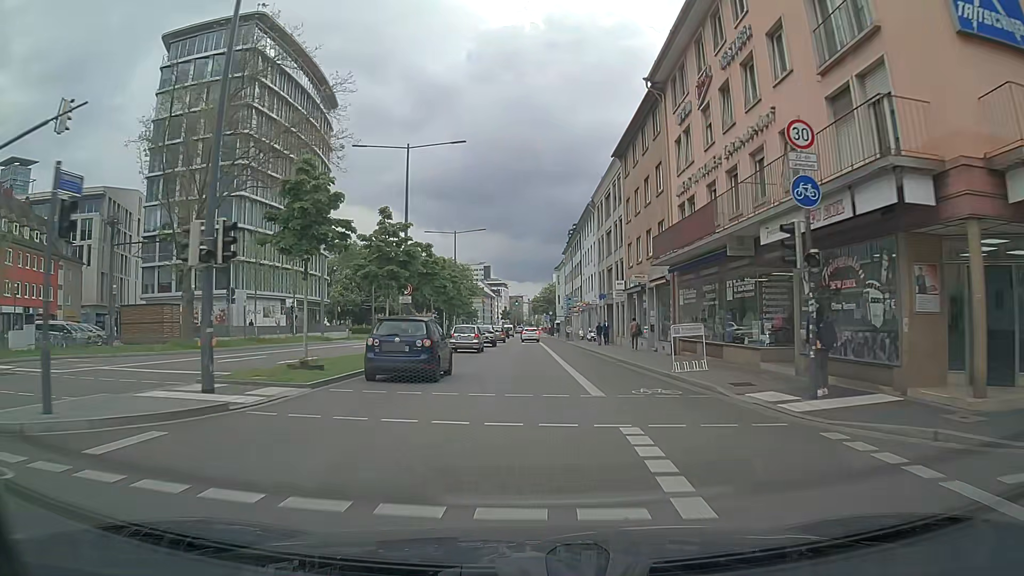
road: primary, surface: asphalt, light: Day
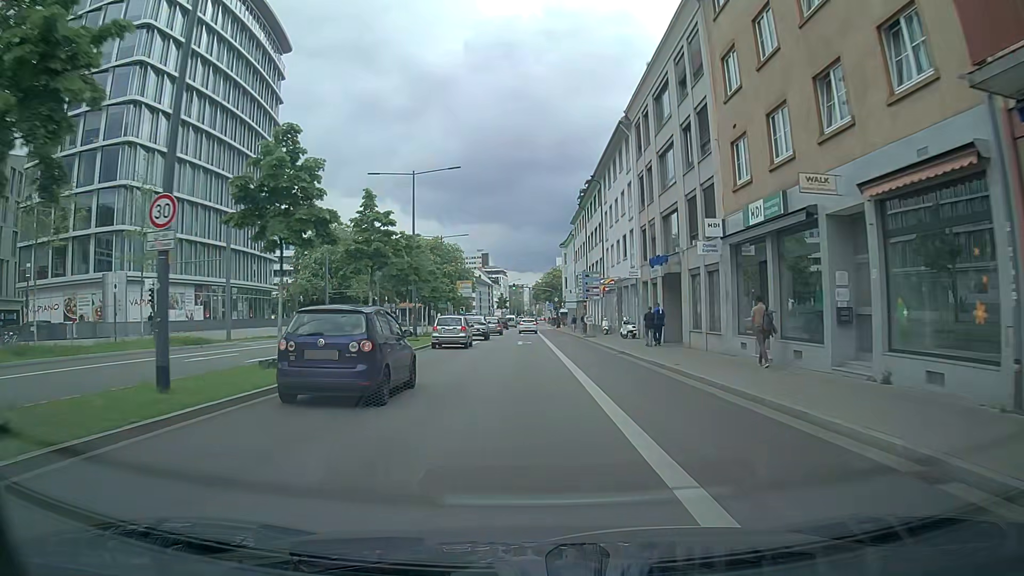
(+0.1, +22.2) m; 0°
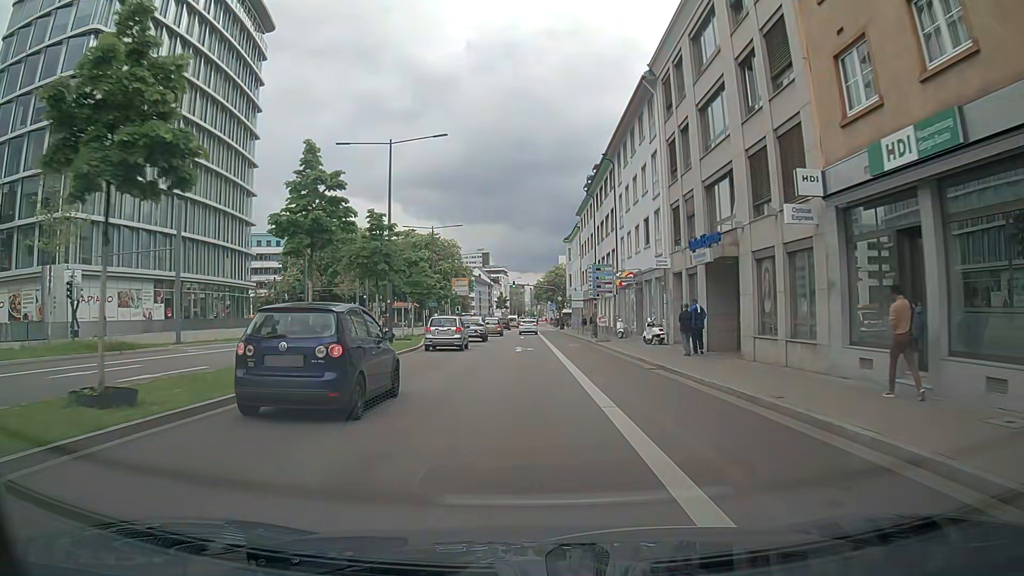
(0.0, +7.5) m; 0°
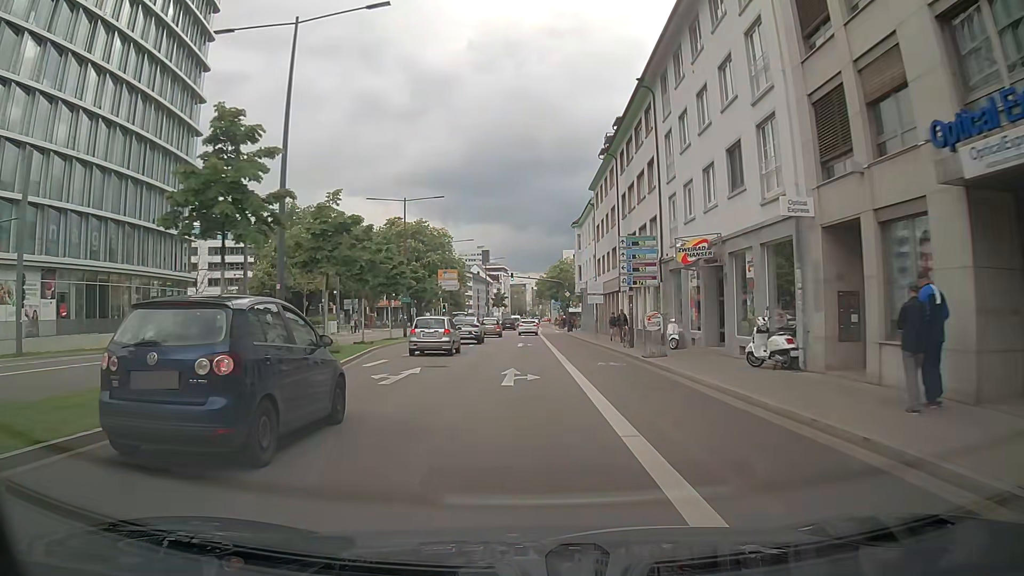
(0.0, +15.0) m; -1°
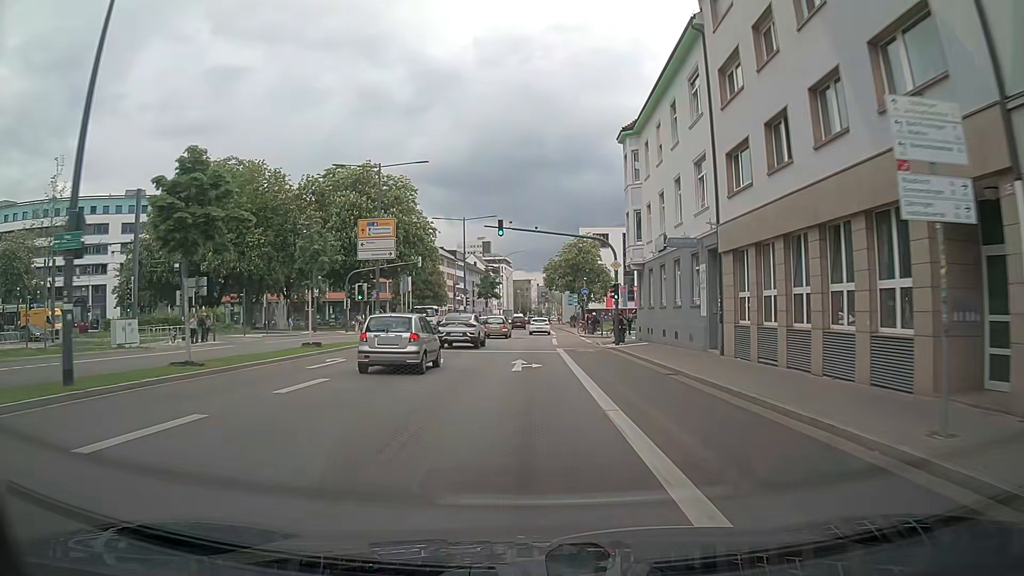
(+0.2, +37.5) m; 0°
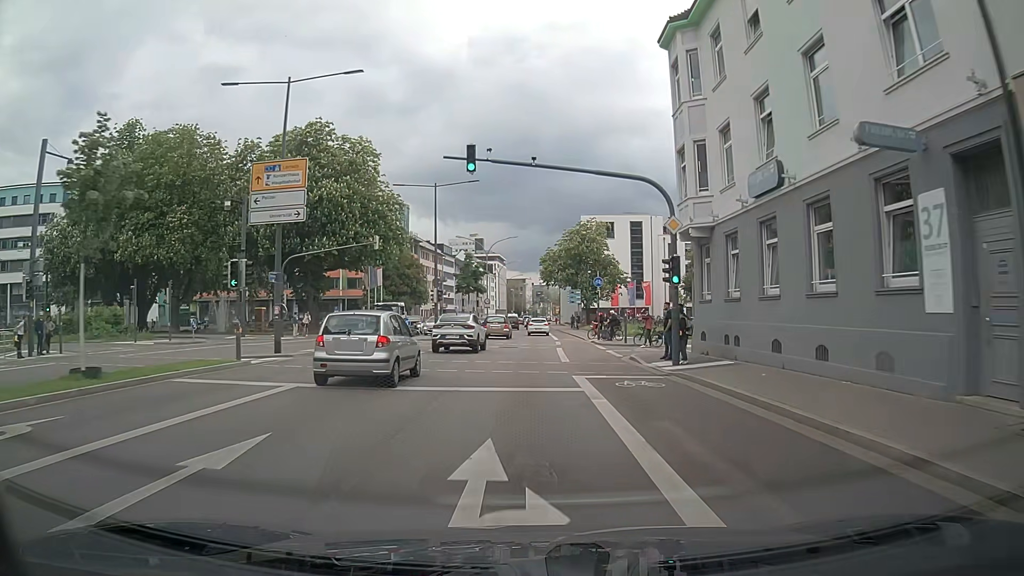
(+0.1, +15.1) m; +1°
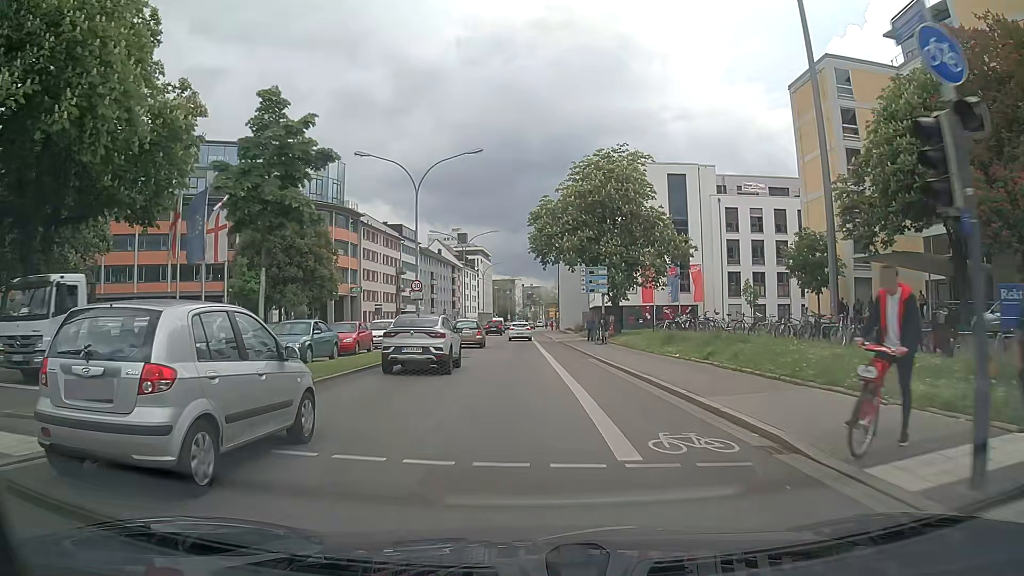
(+0.2, +37.7) m; 0°
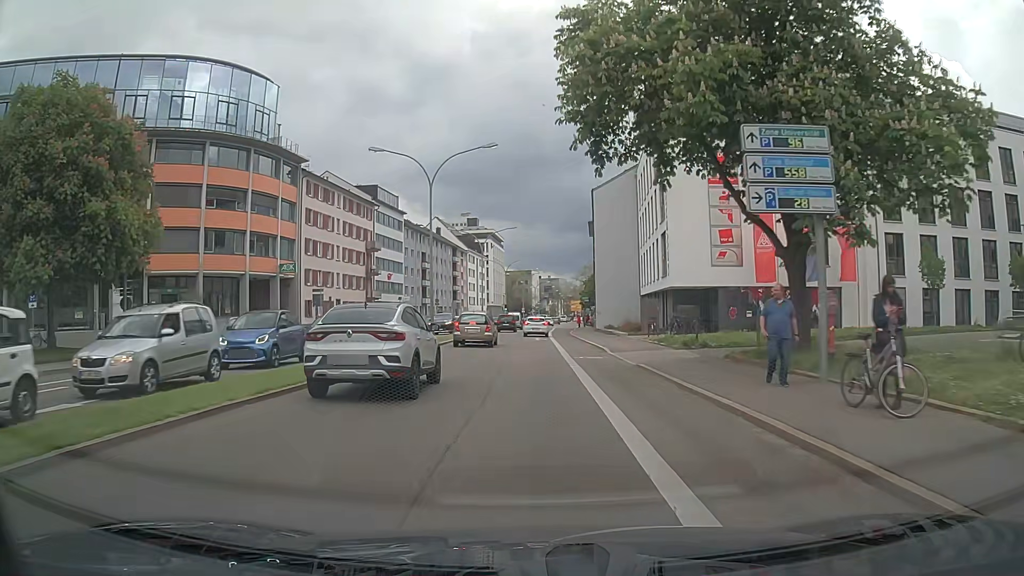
(-0.4, +30.2) m; -1°
